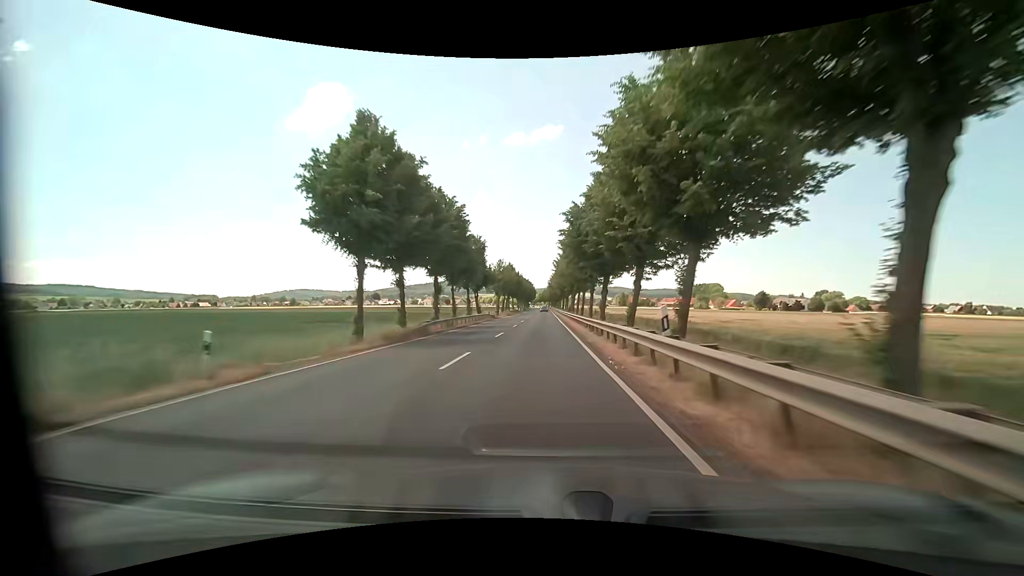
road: primary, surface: asphalt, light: Day
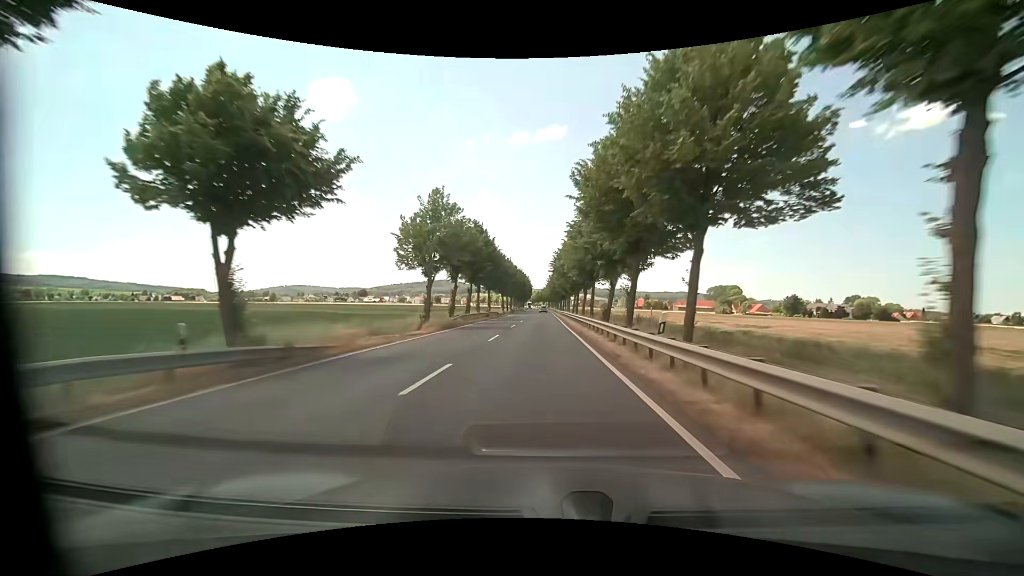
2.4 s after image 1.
(0.0, +51.1) m; 0°
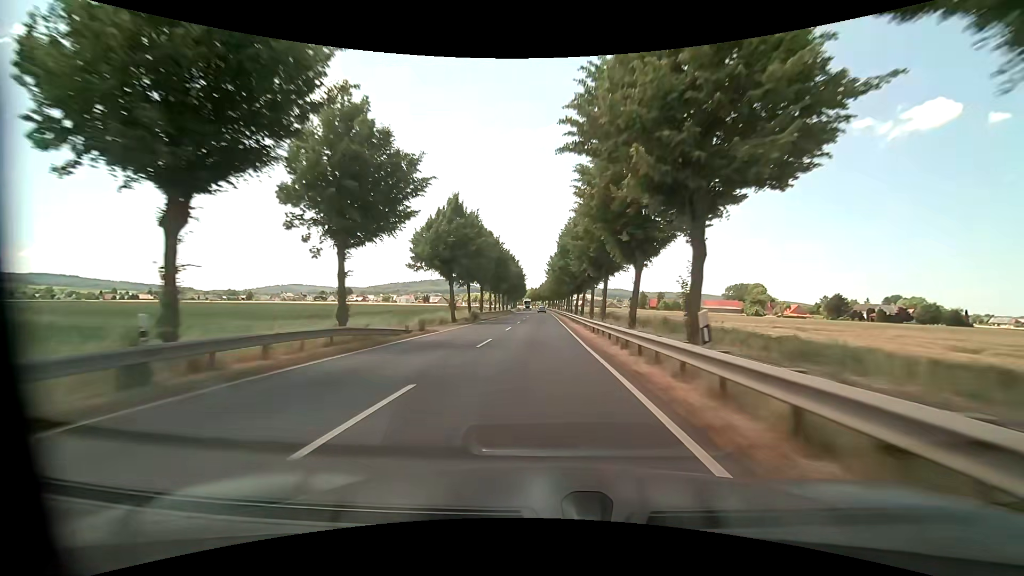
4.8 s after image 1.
(+0.3, +51.4) m; 0°
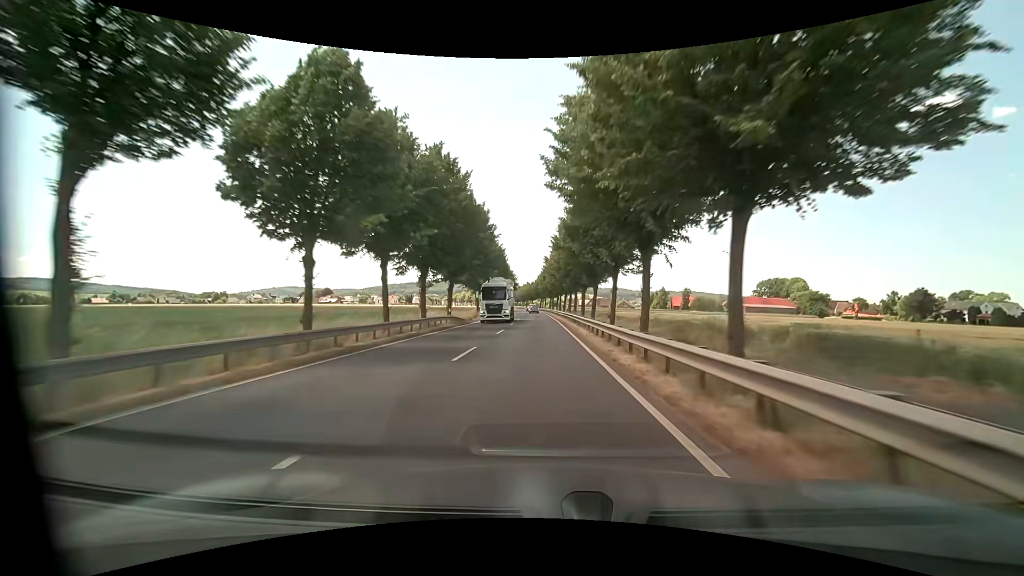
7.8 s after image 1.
(+0.5, +63.7) m; 0°
(0, +10) (0, +20) (0, +30) (0, +40) (0, +50) (-1, +60) (-1, +70) (-1, +80) (-1, +90) (-1, +100) m
